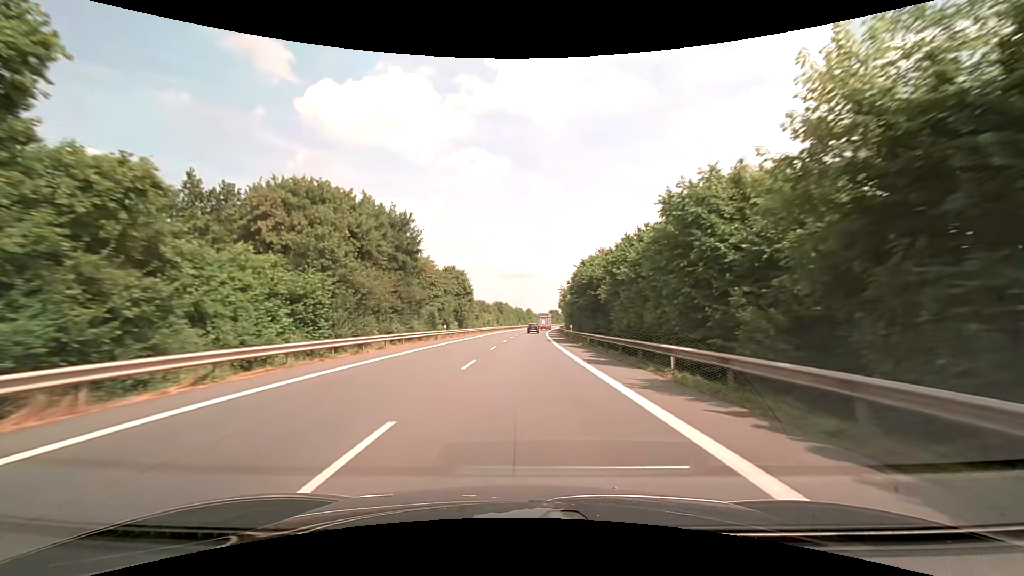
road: primary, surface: asphalt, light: Day
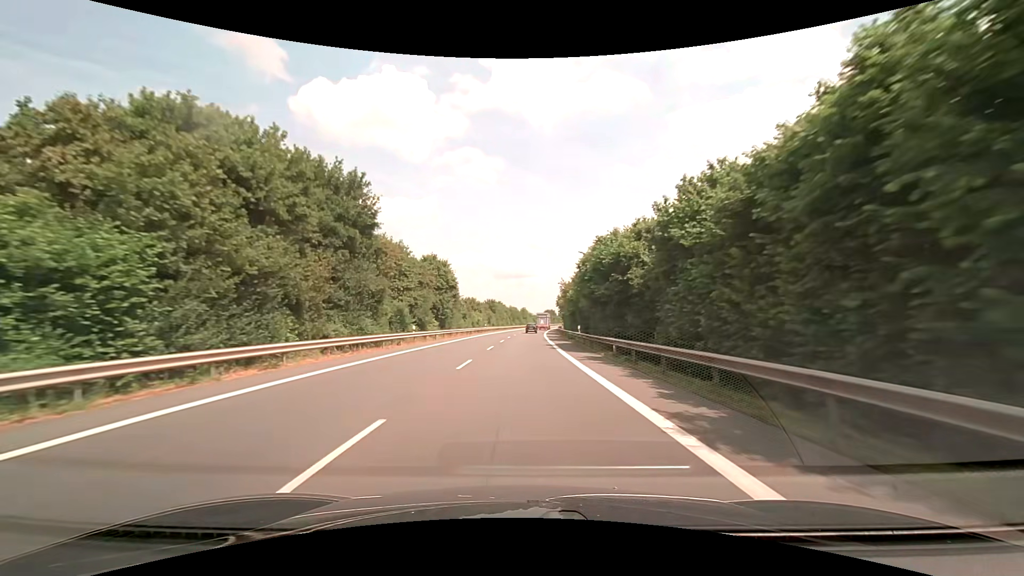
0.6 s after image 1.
(+0.1, +11.8) m; +1°
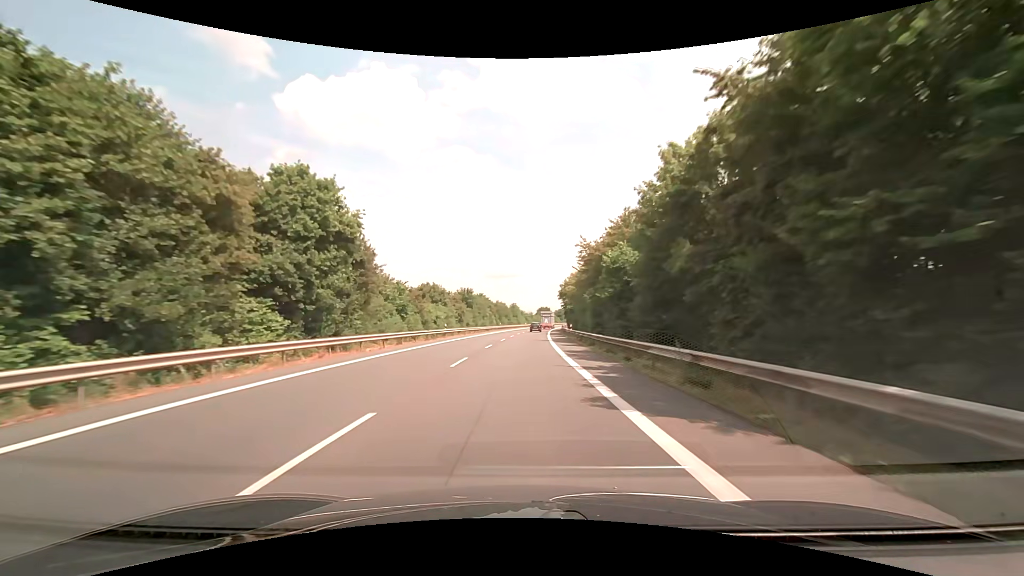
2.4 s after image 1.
(+0.3, +35.7) m; +1°
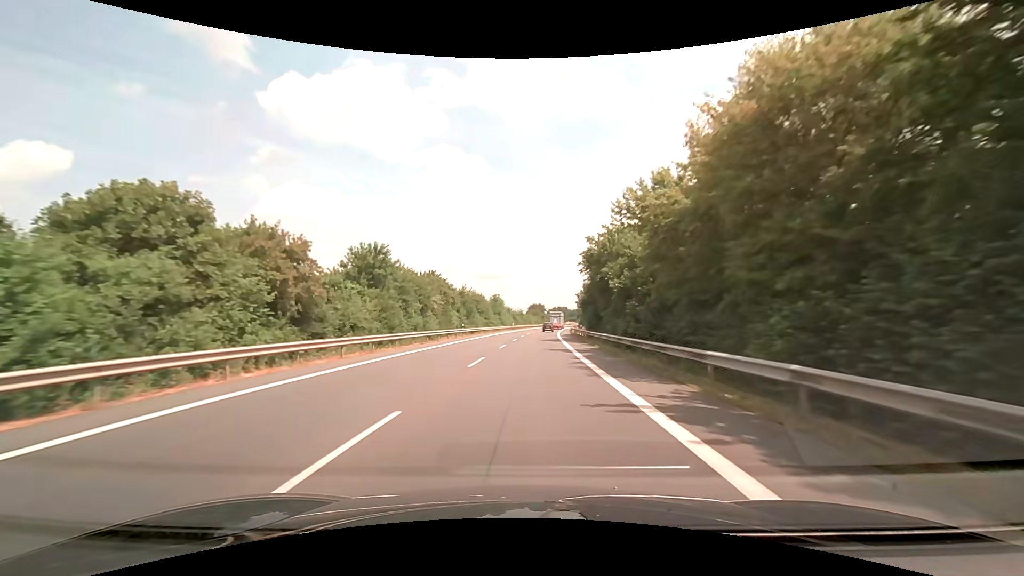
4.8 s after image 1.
(+0.5, +48.0) m; +2°
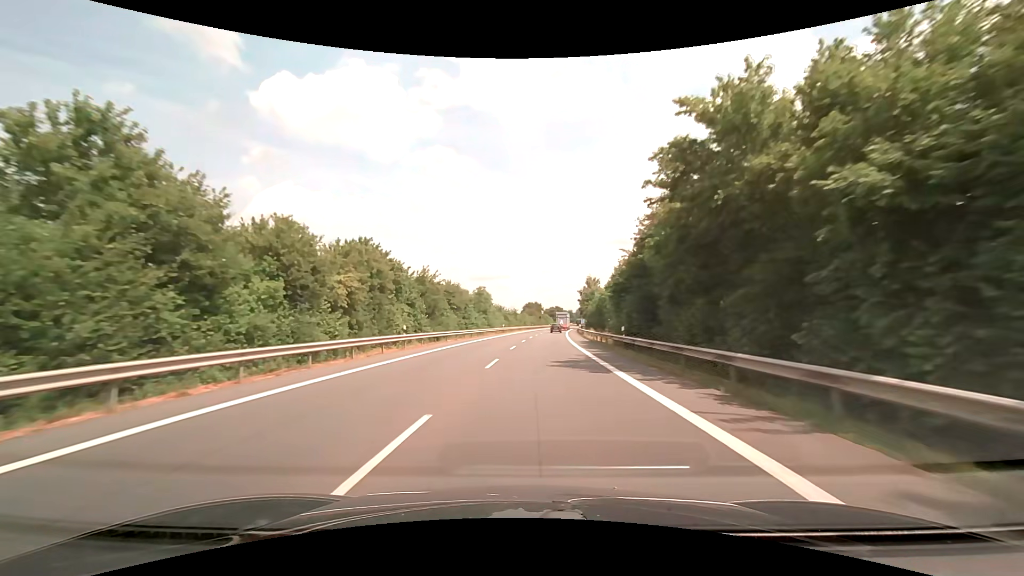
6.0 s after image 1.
(0.0, +24.3) m; 0°
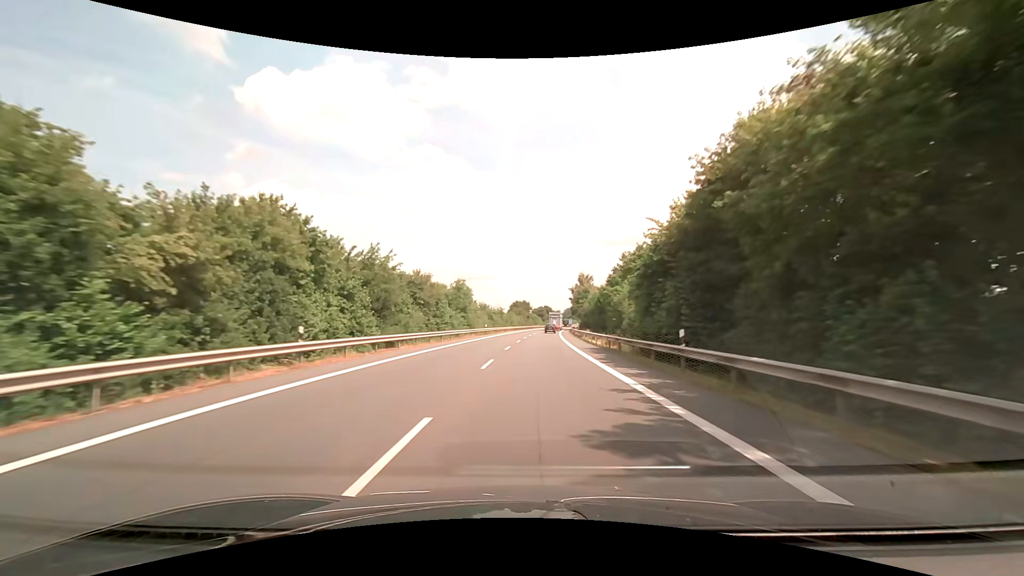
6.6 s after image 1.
(+0.1, +12.2) m; +1°
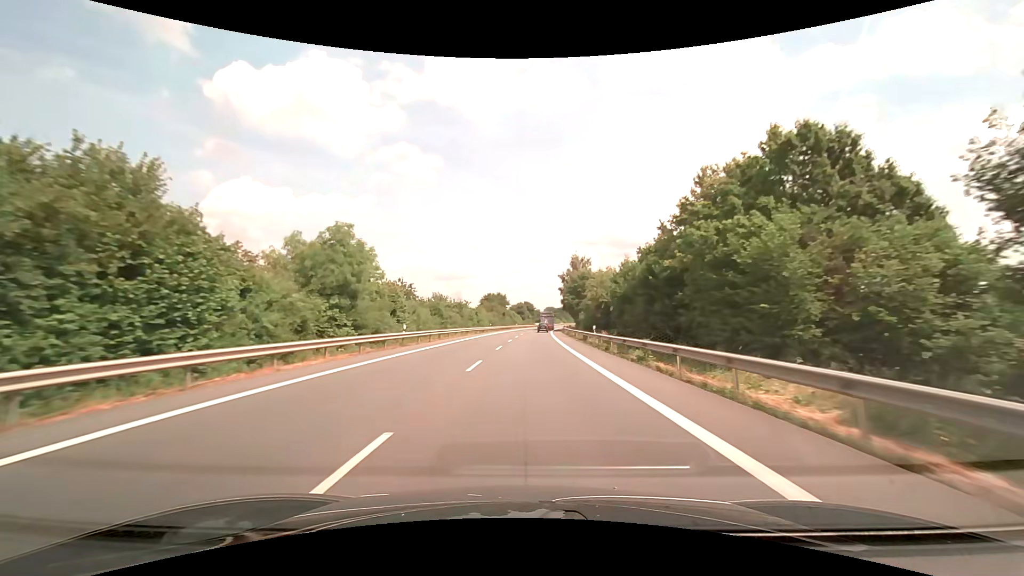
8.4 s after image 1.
(+1.2, +37.1) m; +3°
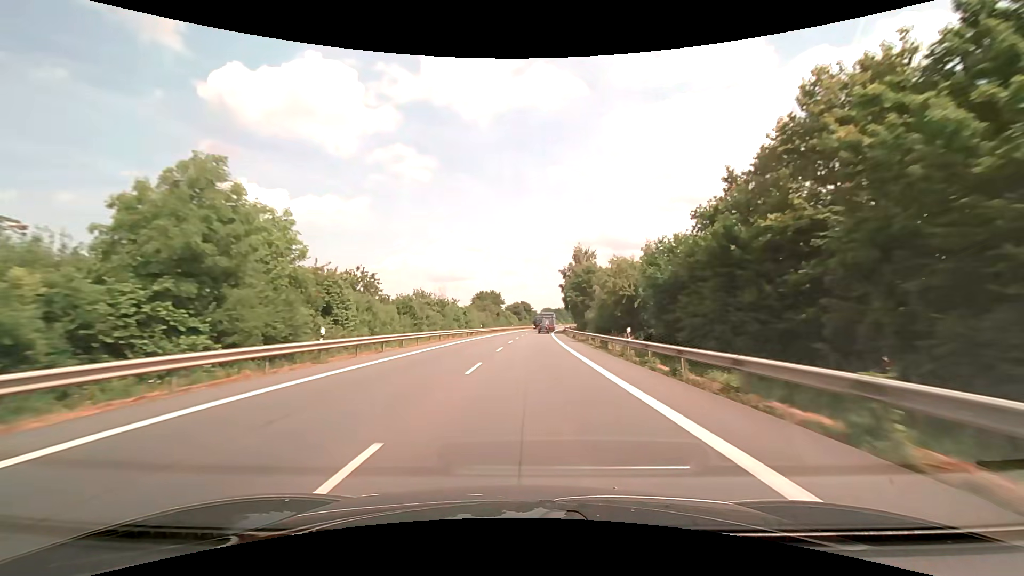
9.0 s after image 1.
(+0.1, +12.5) m; 0°
(0, +10) (0, +20) (0, +30) (+1, +40) (+1, +50) (+2, +60) (+2, +70) (+3, +80) (+3, +90) (+4, +100) m
